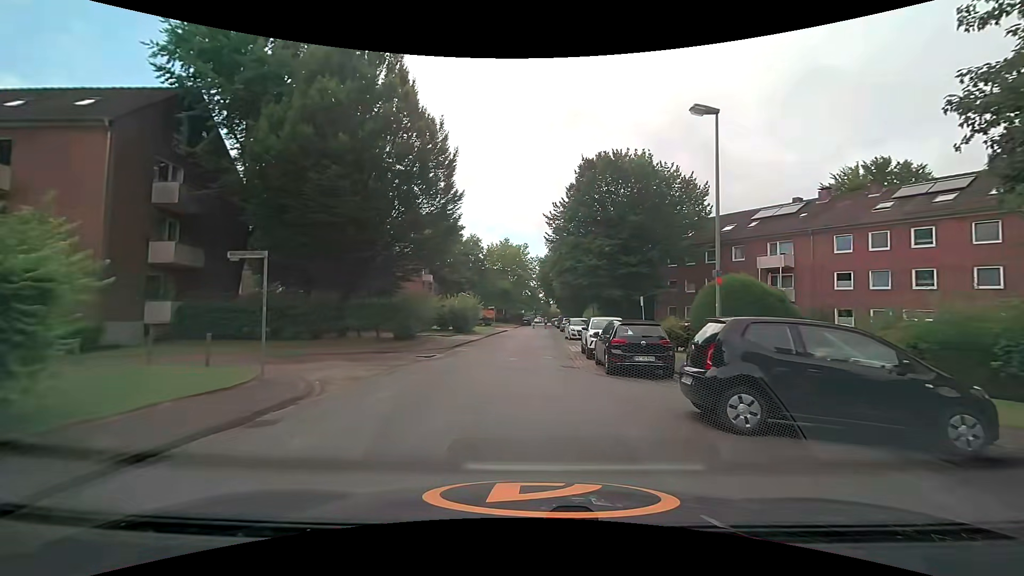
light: Day
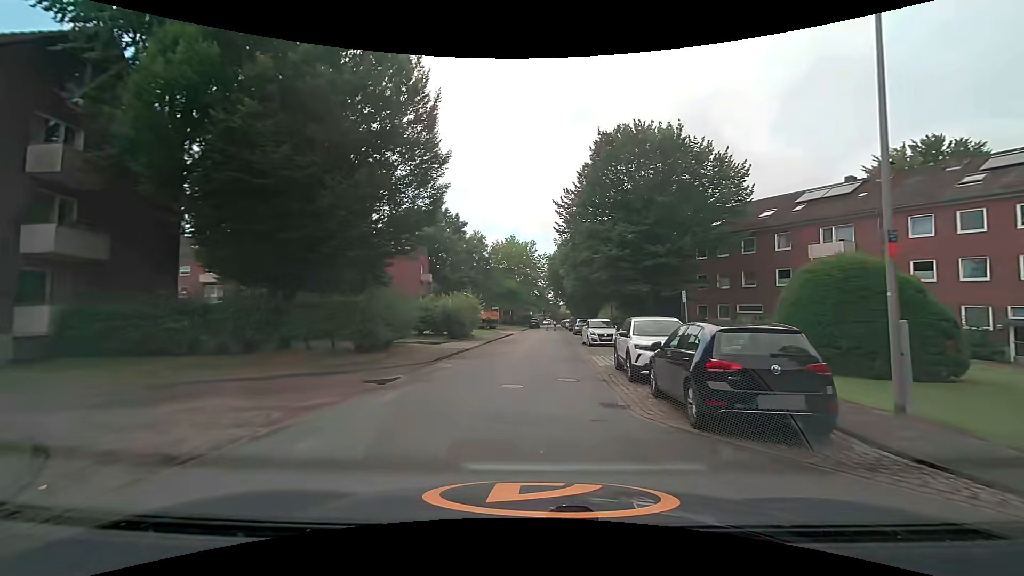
(0.0, +6.5) m; 0°
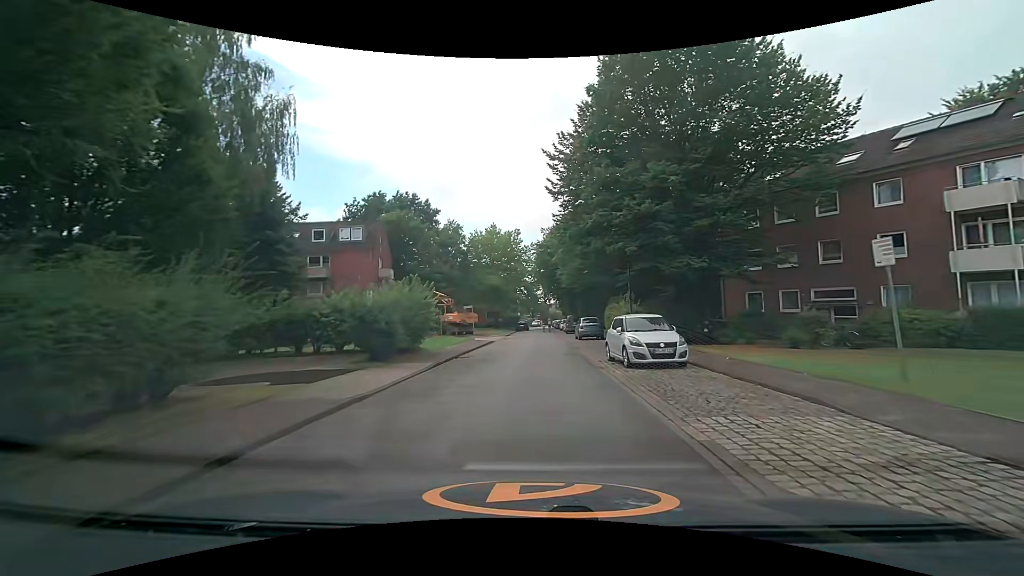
(0.0, +13.4) m; +2°
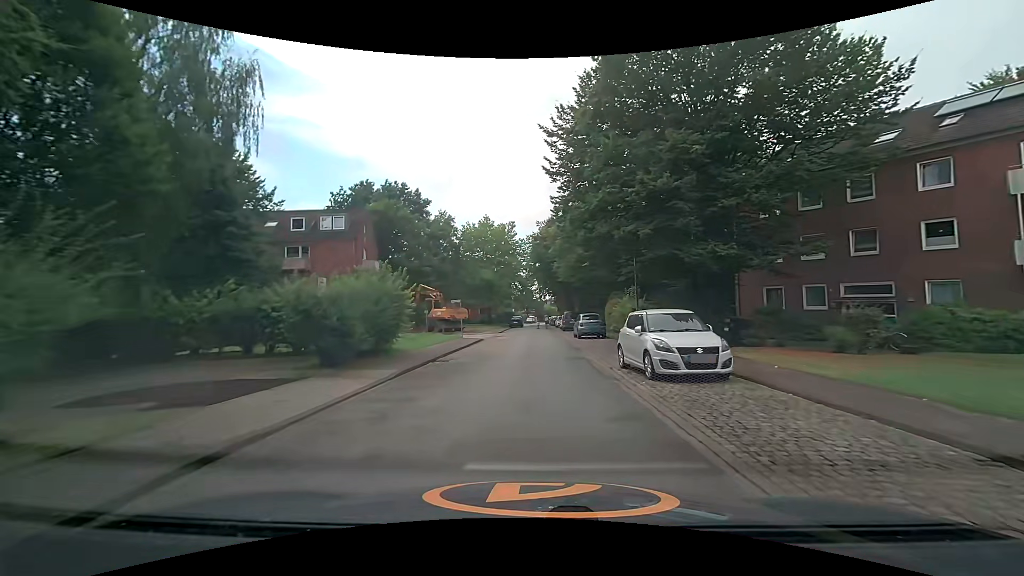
(0.0, +3.5) m; 0°
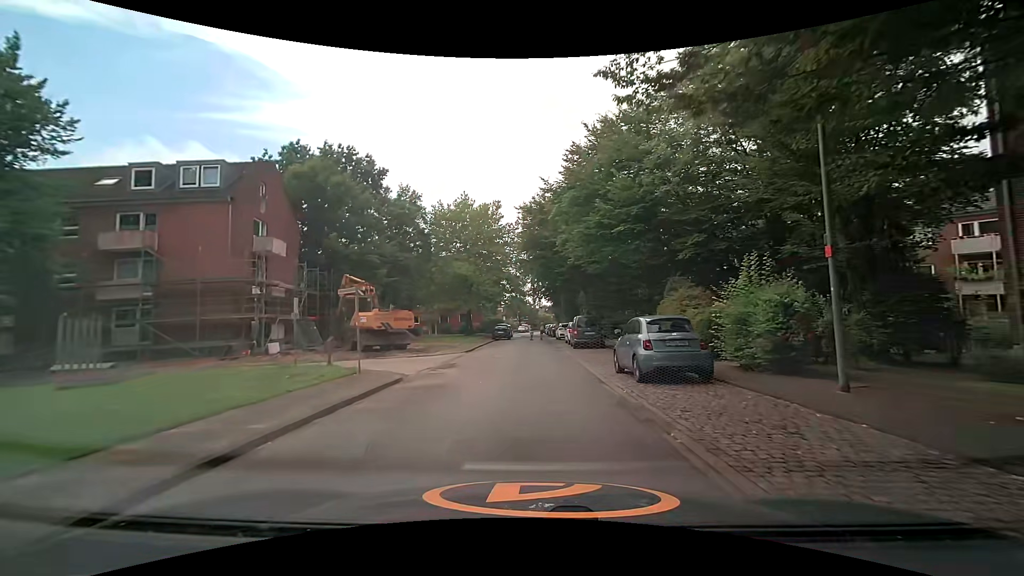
(+0.2, +18.8) m; +1°
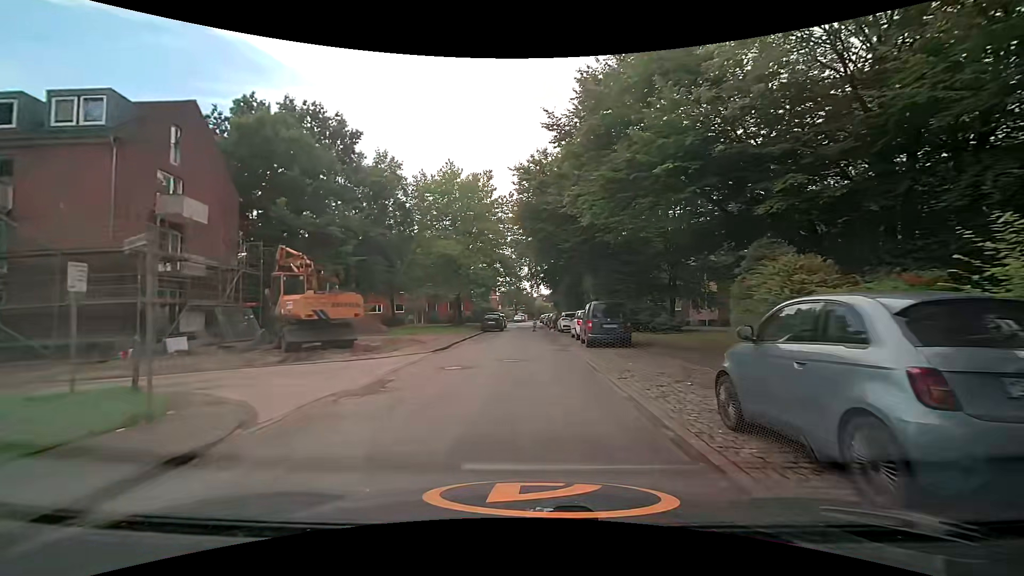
(0.0, +8.0) m; +1°
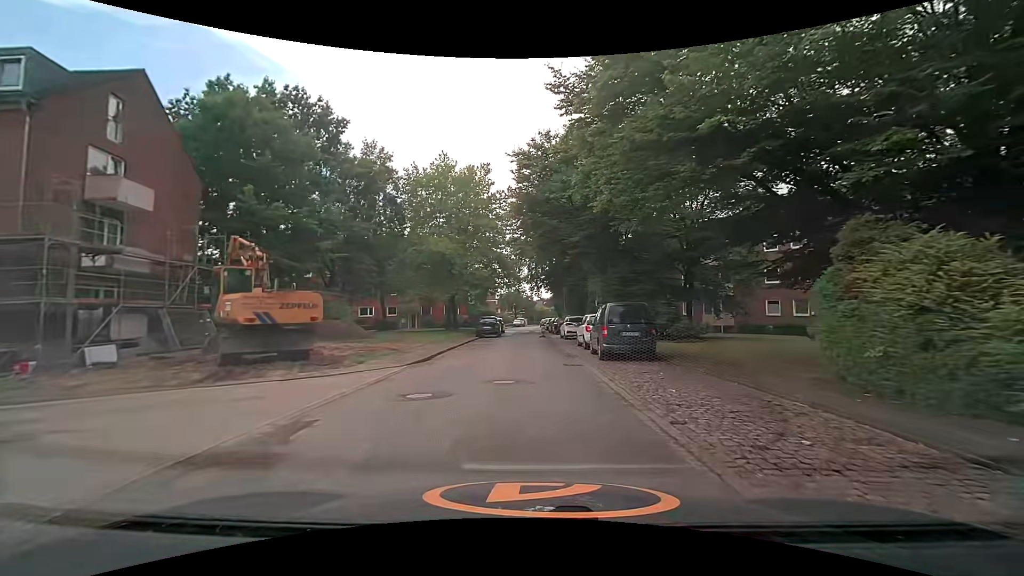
(-0.1, +3.9) m; -1°
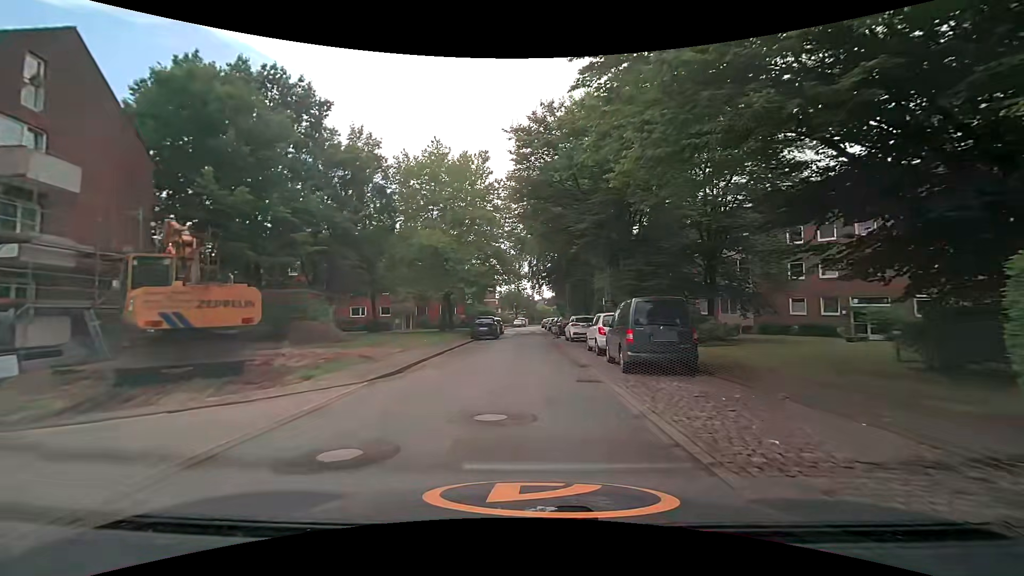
(+0.1, +3.7) m; +1°
